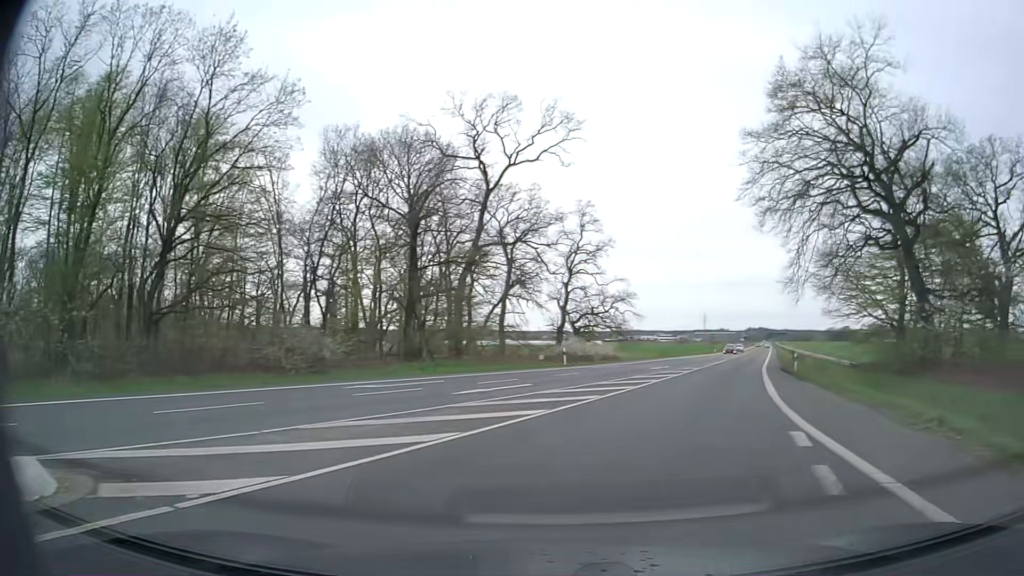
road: secondary_link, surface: asphalt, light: Day
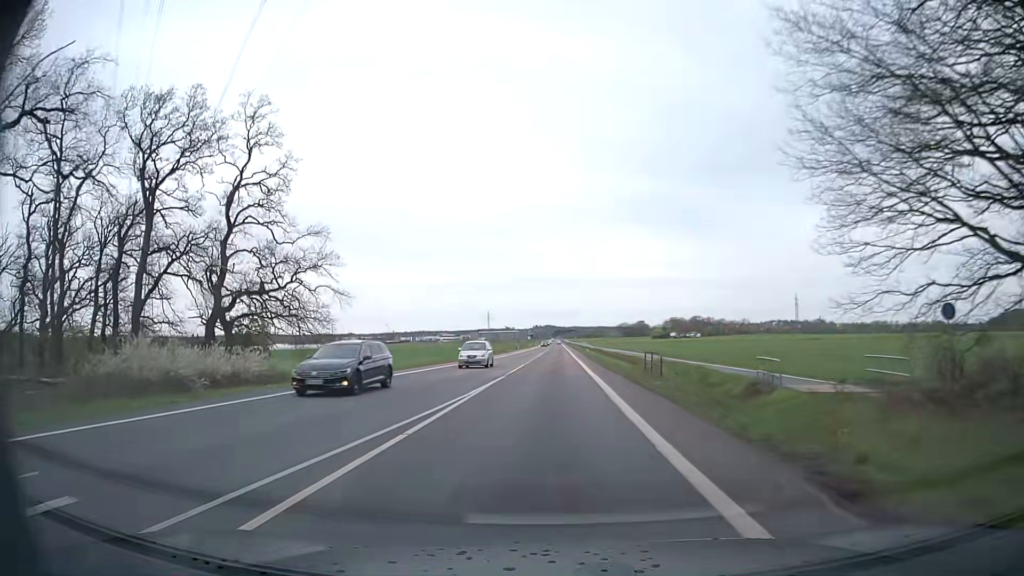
(+9.5, +35.6) m; +18°
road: secondary
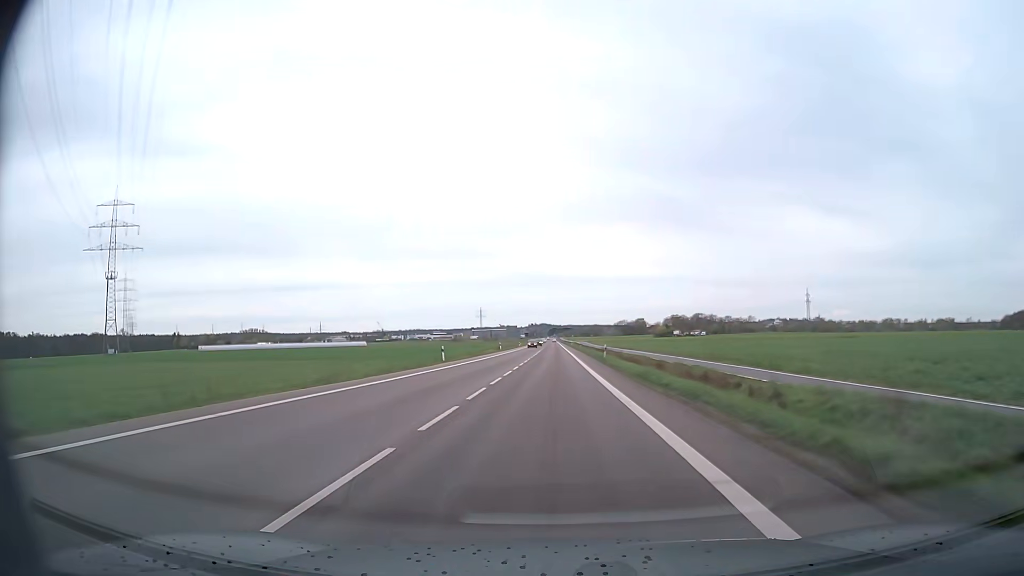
(+0.2, +34.9) m; +1°
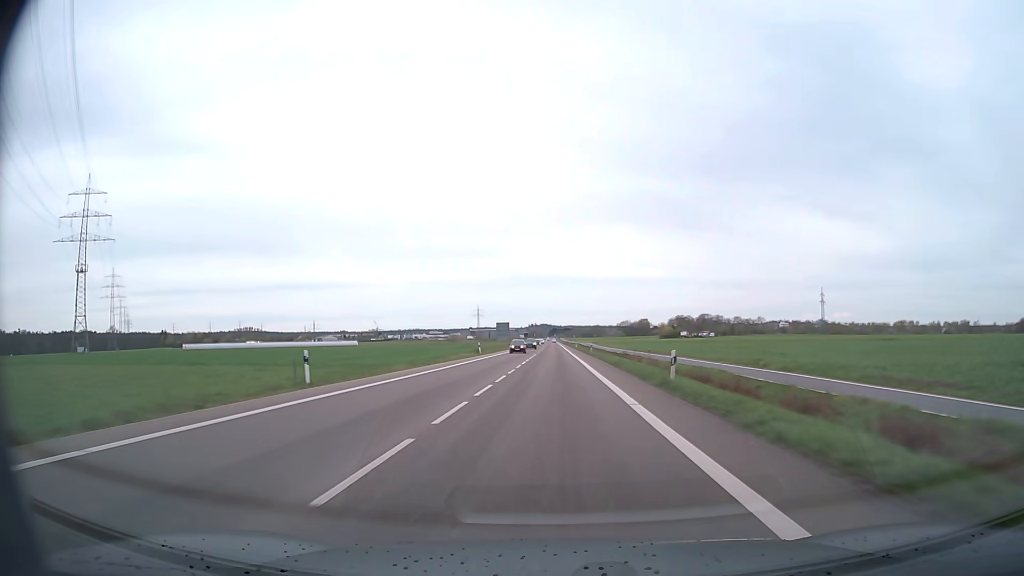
(-0.1, +28.2) m; 0°
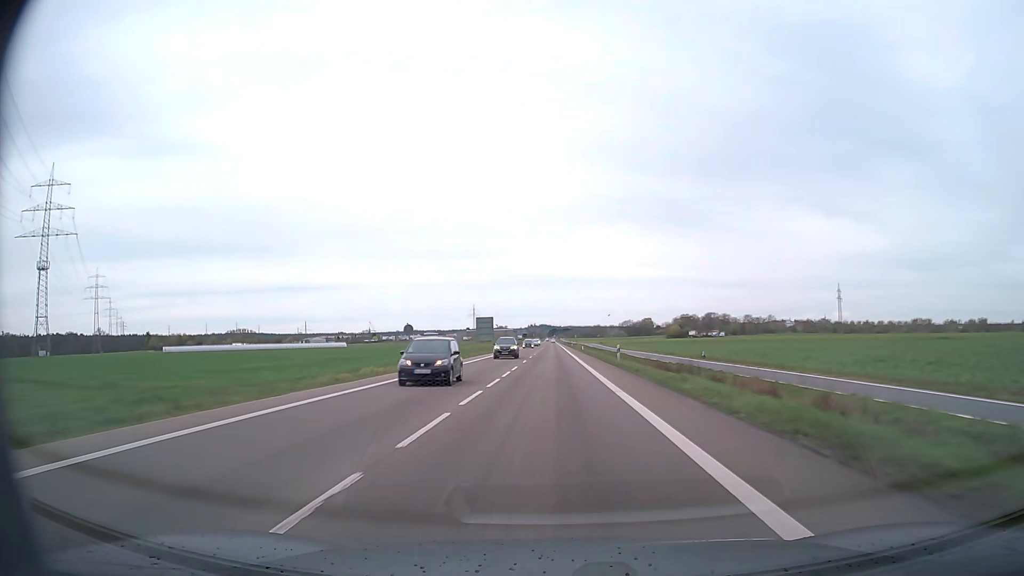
(+0.1, +31.5) m; 0°
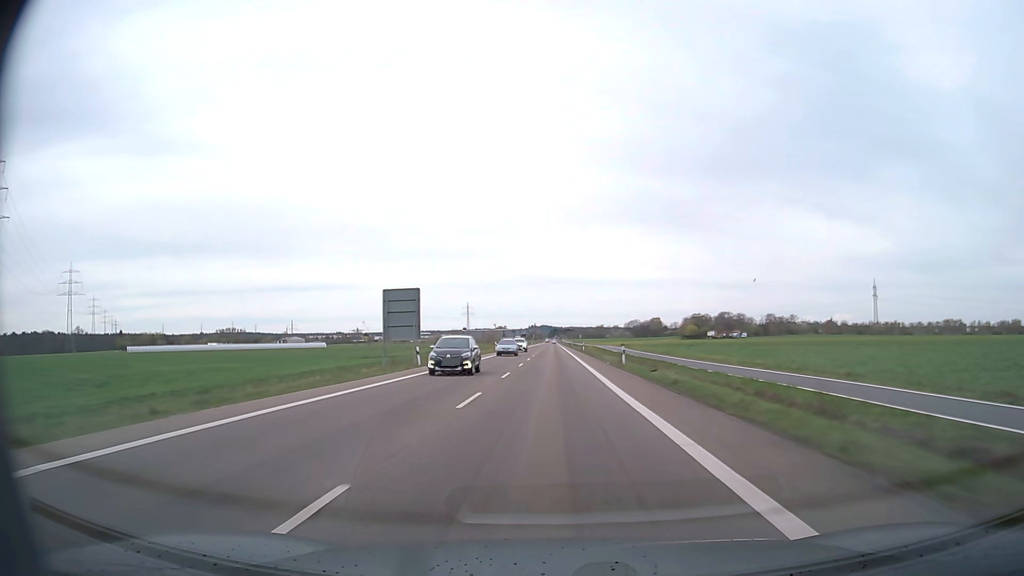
(-0.1, +52.6) m; 0°
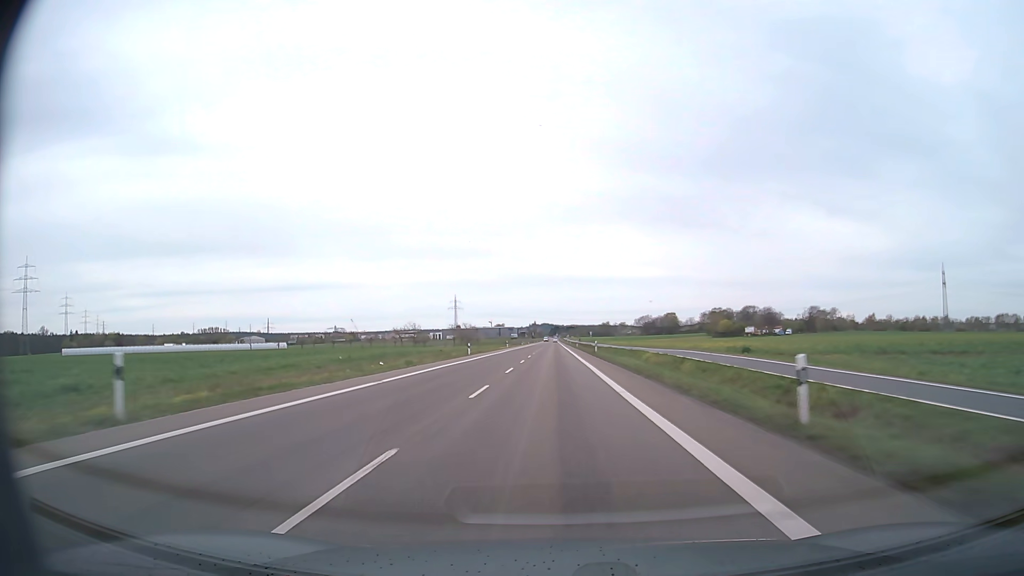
(0.0, +78.6) m; 0°
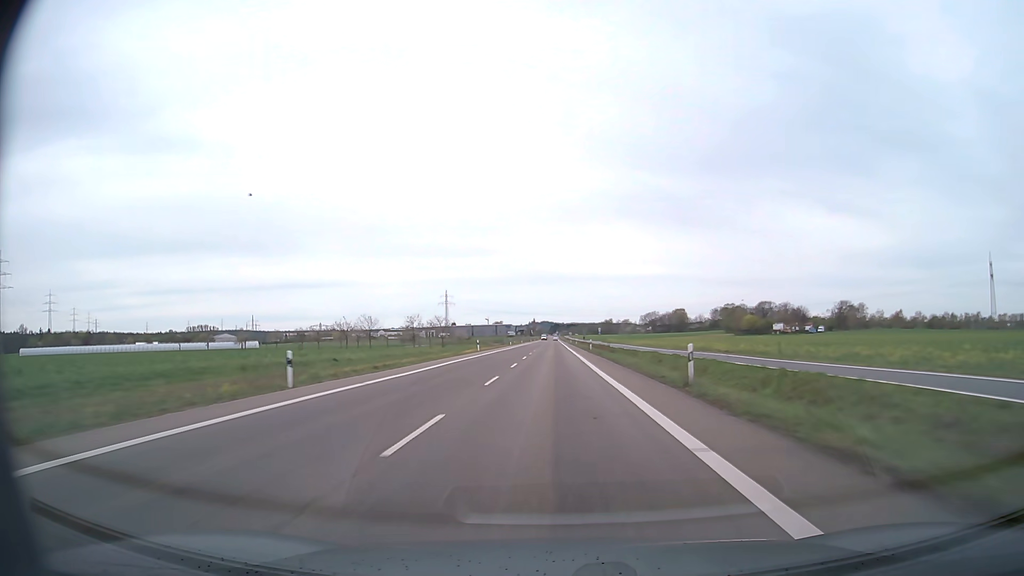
(-0.1, +42.4) m; 0°
(0, +10) (0, +20) (0, +30) (0, +40) (0, +50) (0, +60) (0, +70) (0, +80) (0, +90) (0, +100) m
